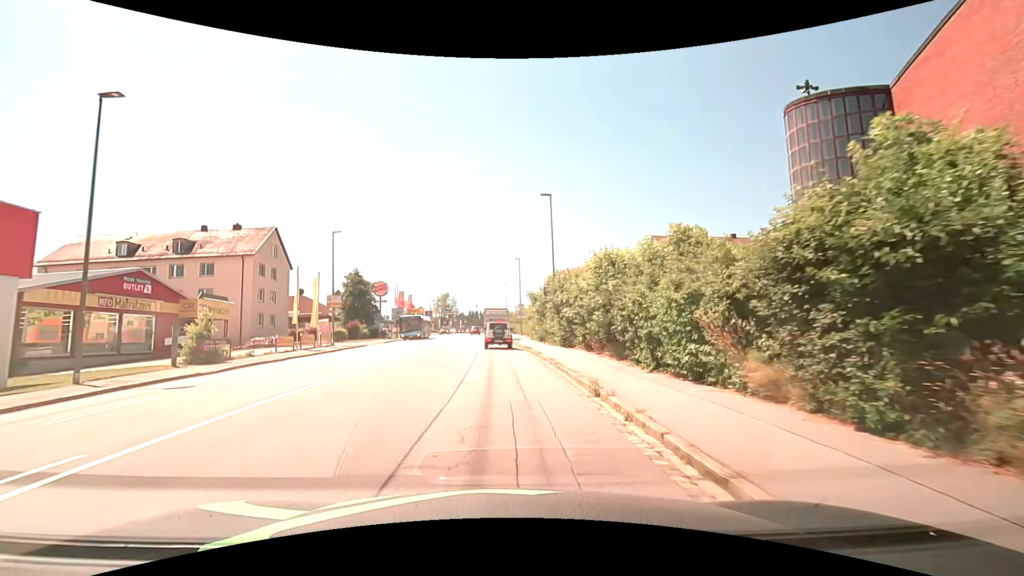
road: tertiary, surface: asphalt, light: Day
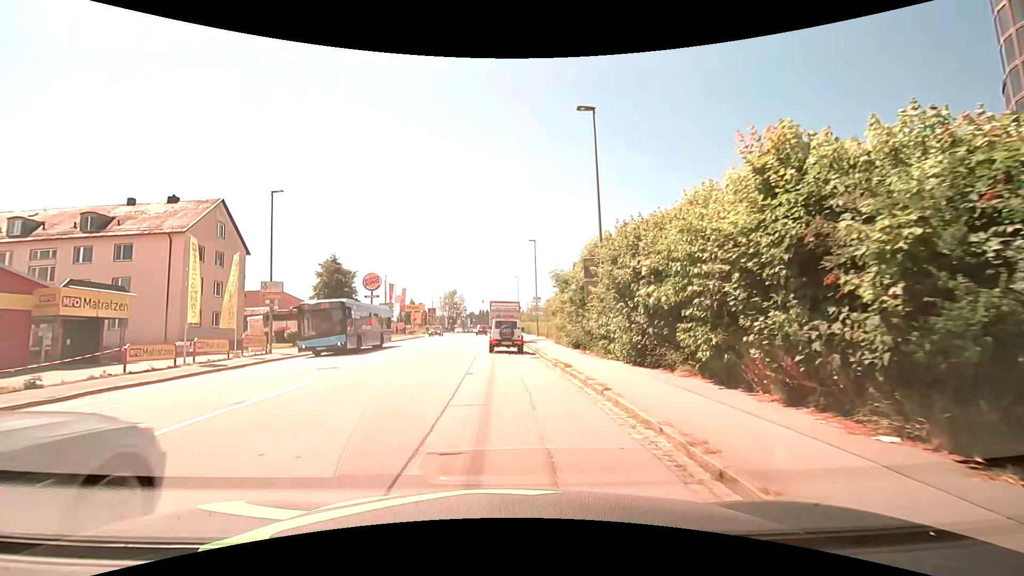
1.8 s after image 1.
(-0.2, +13.5) m; -2°
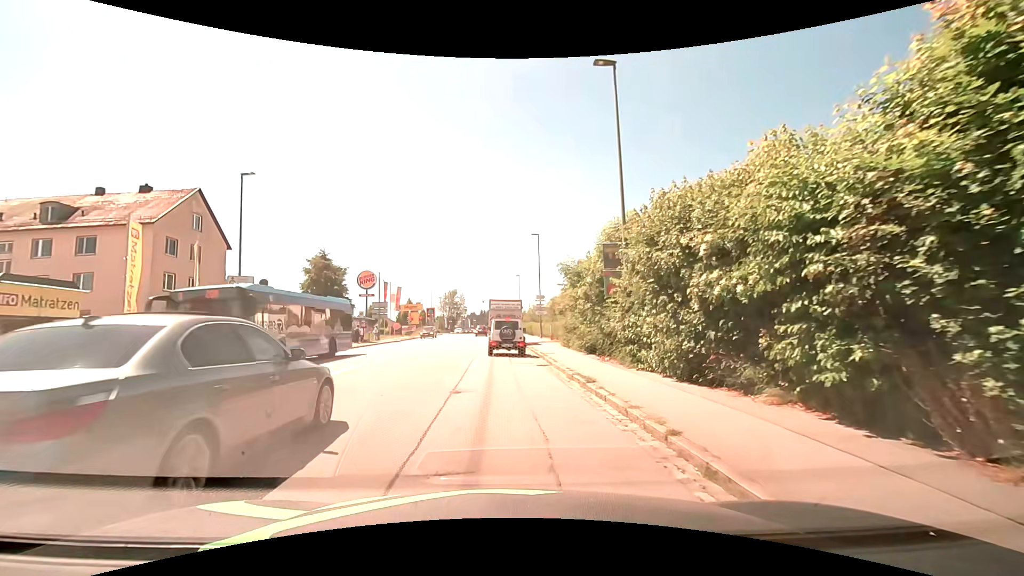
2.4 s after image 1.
(0.0, +3.7) m; 0°
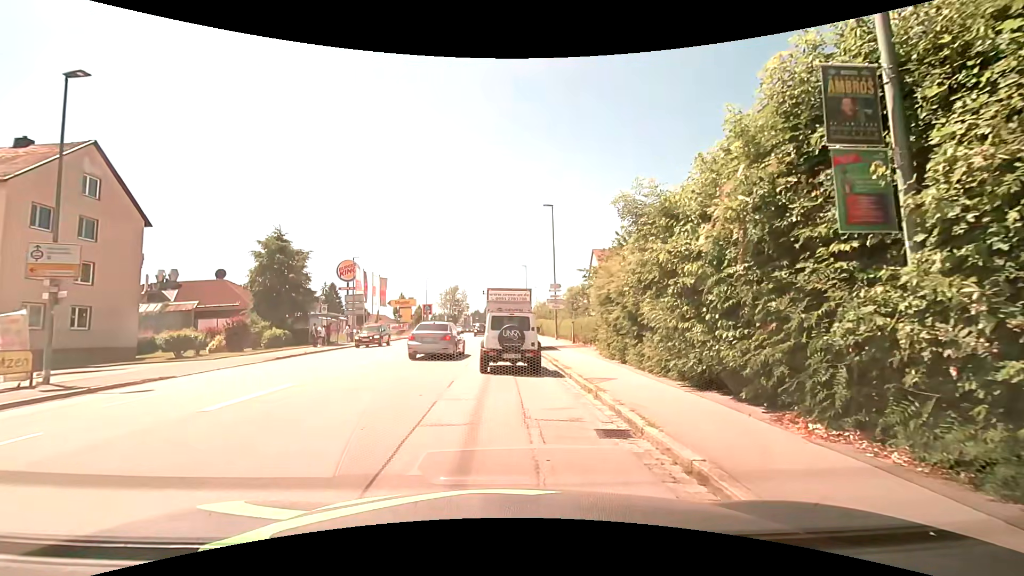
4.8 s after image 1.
(0.0, +11.1) m; +1°
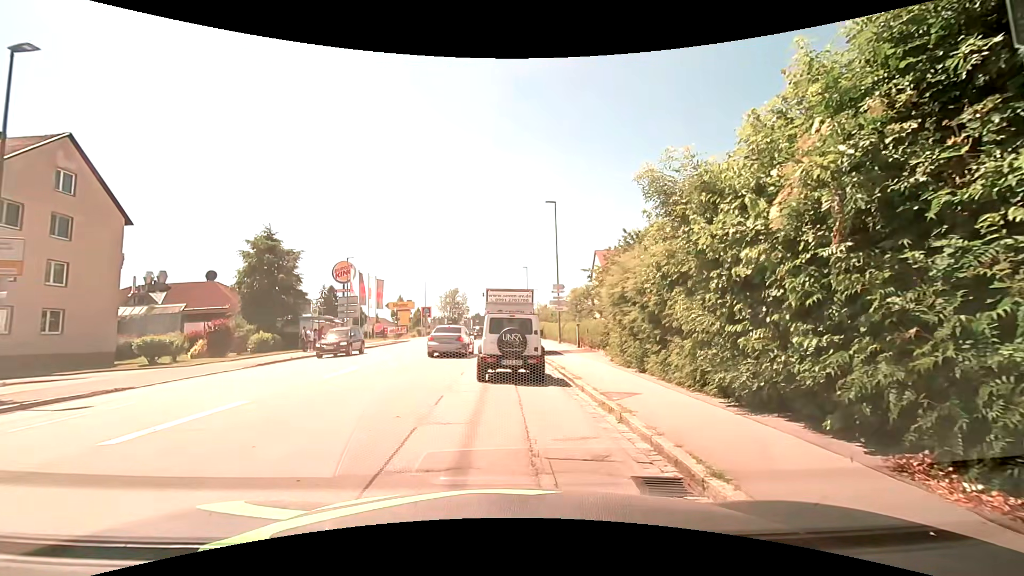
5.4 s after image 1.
(0.0, +1.9) m; -1°
